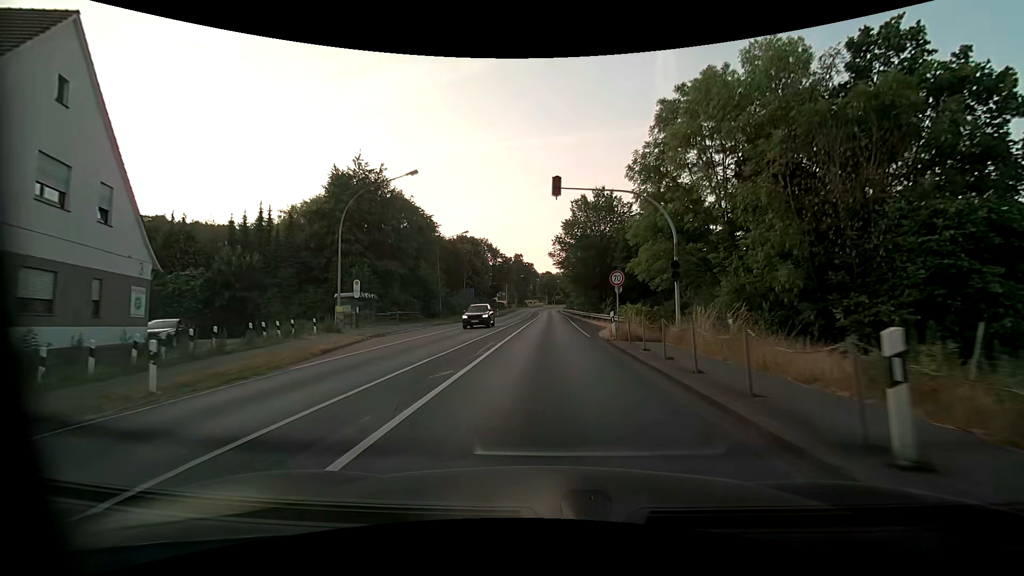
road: primary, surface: asphalt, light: Day
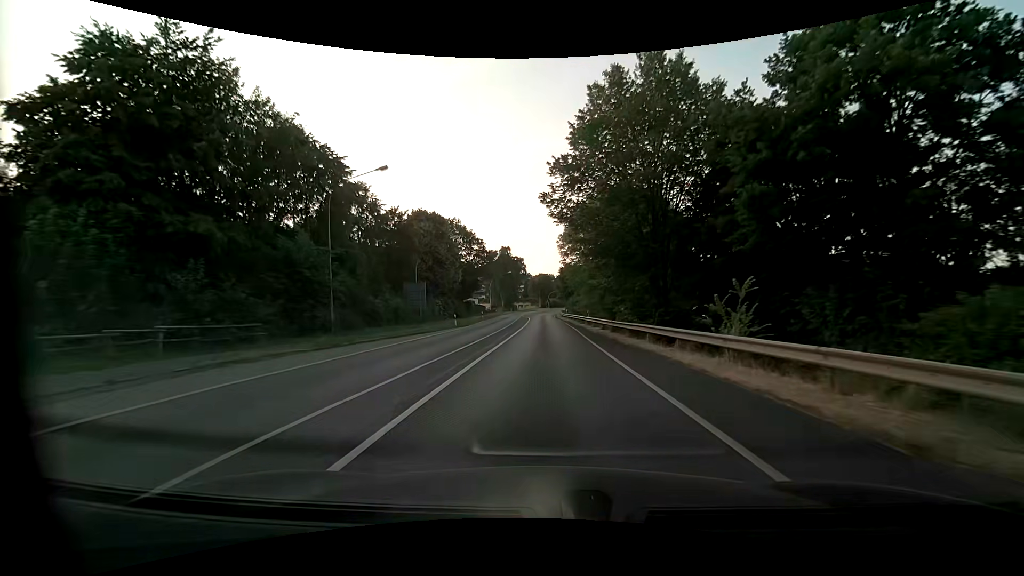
(+0.3, +29.8) m; 0°
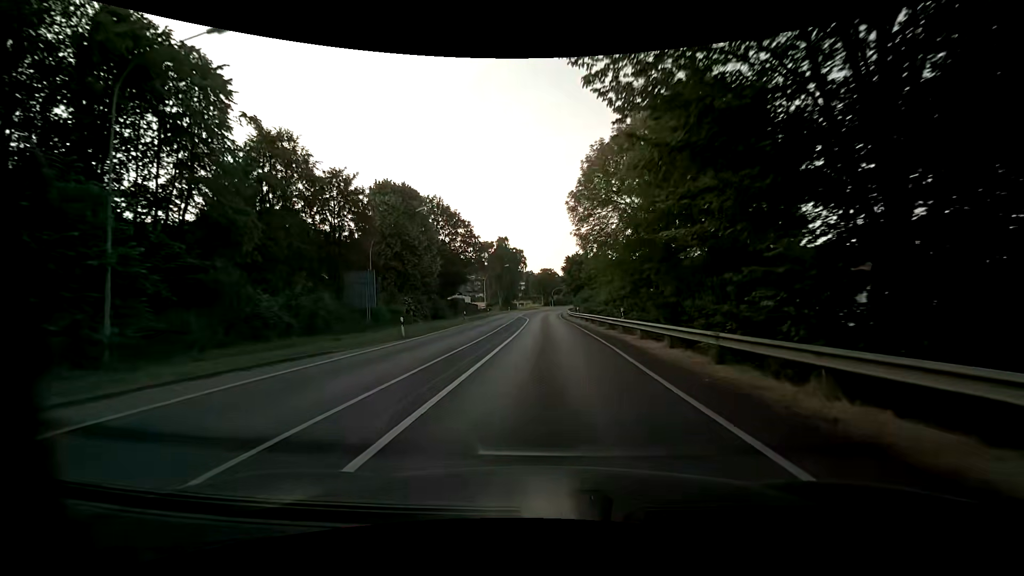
(+0.1, +16.7) m; 0°
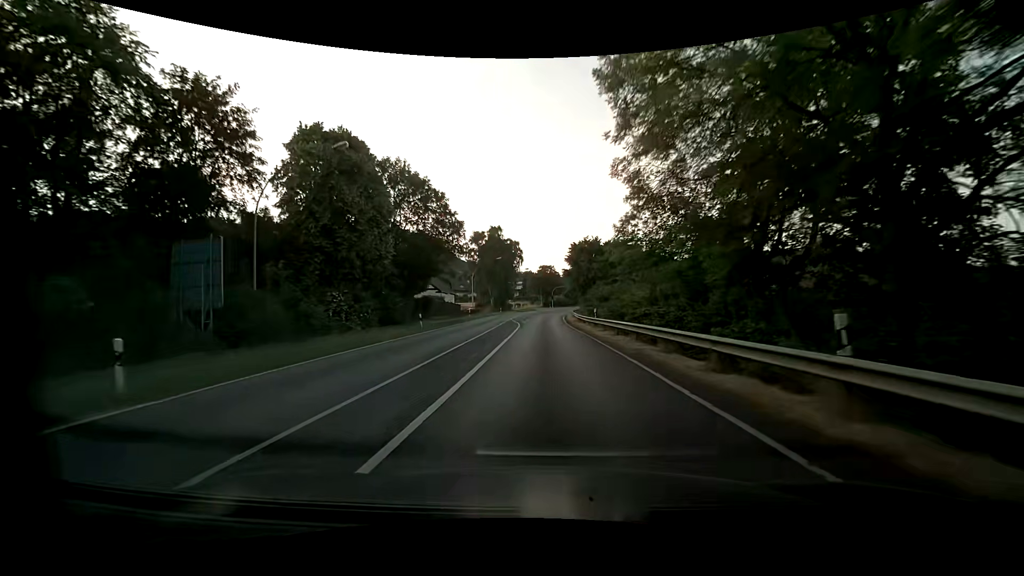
(0.0, +17.5) m; 0°
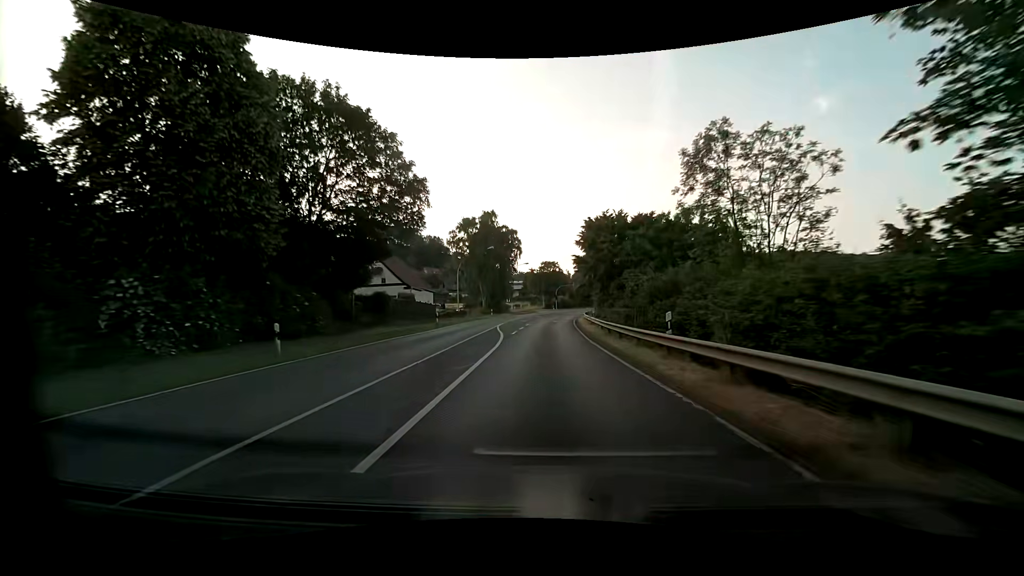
(-0.1, +17.6) m; -1°
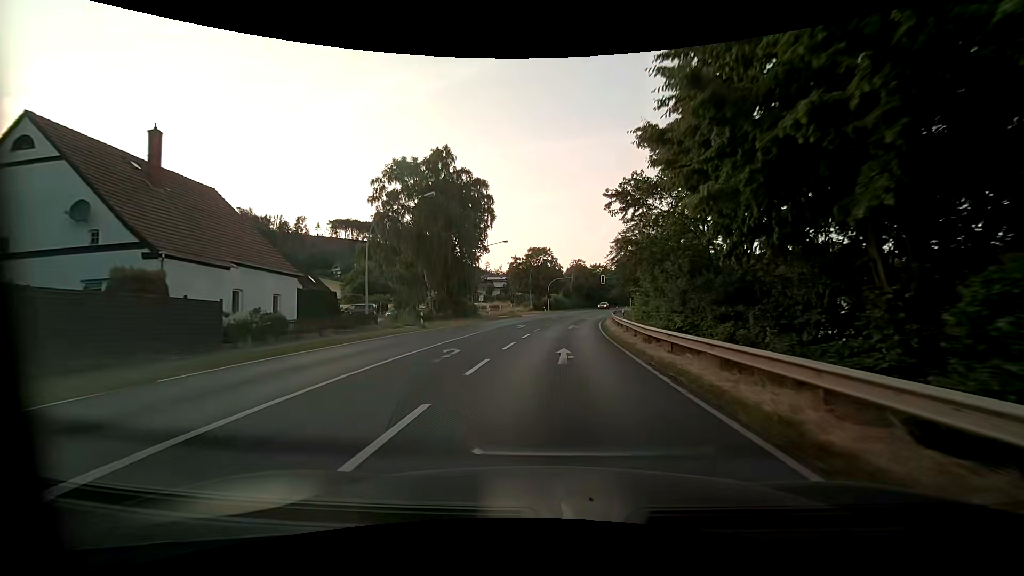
(+0.1, +34.6) m; +1°
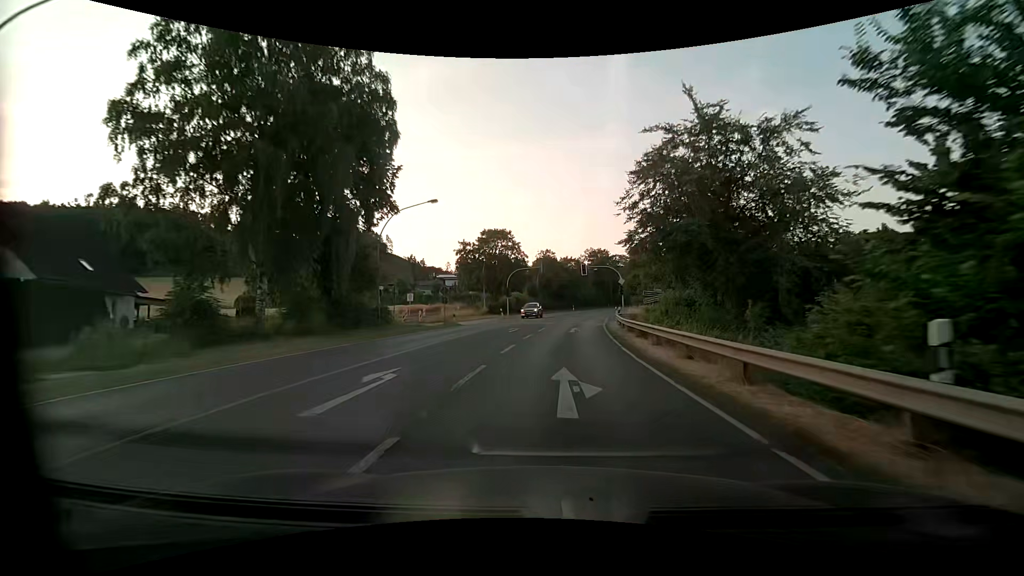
(+0.8, +25.8) m; +4°
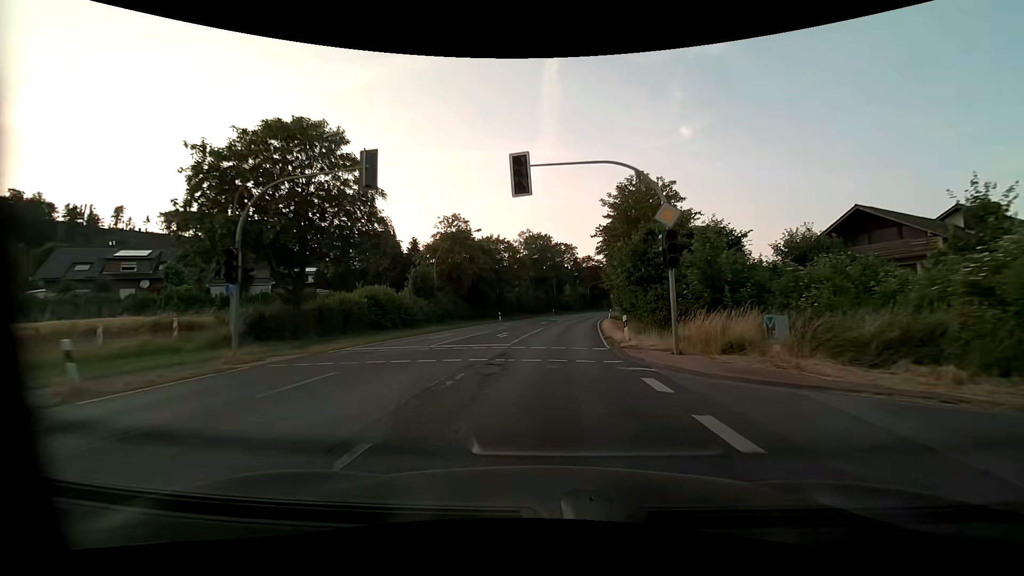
(+3.4, +45.5) m; +8°
(0, +10) (+1, +20) (+1, +30) (+2, +40) (+3, +50) (+5, +60) (+7, +70) (+9, +79) (+11, +89) (+14, +99) m
